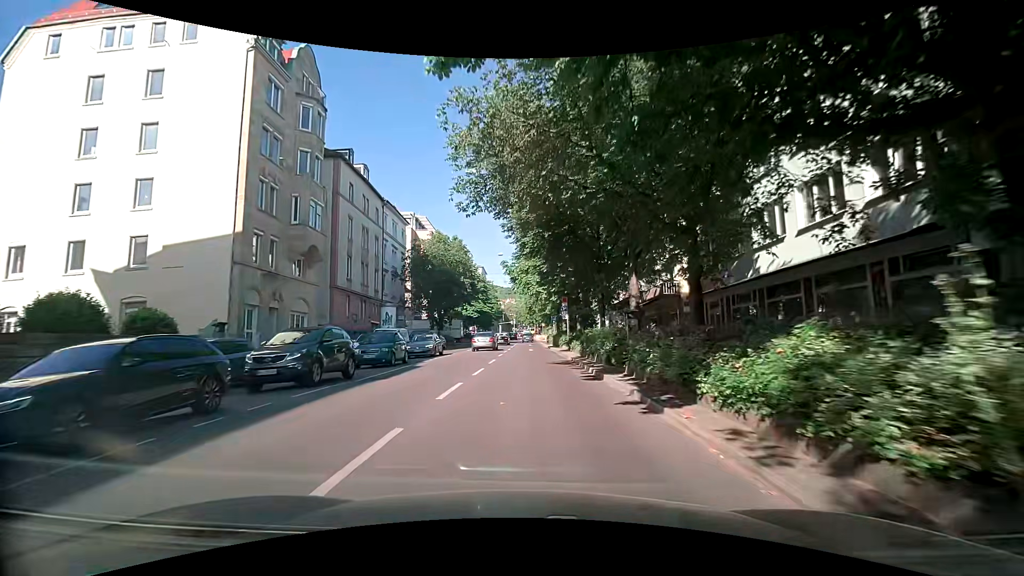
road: secondary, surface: asphalt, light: Day
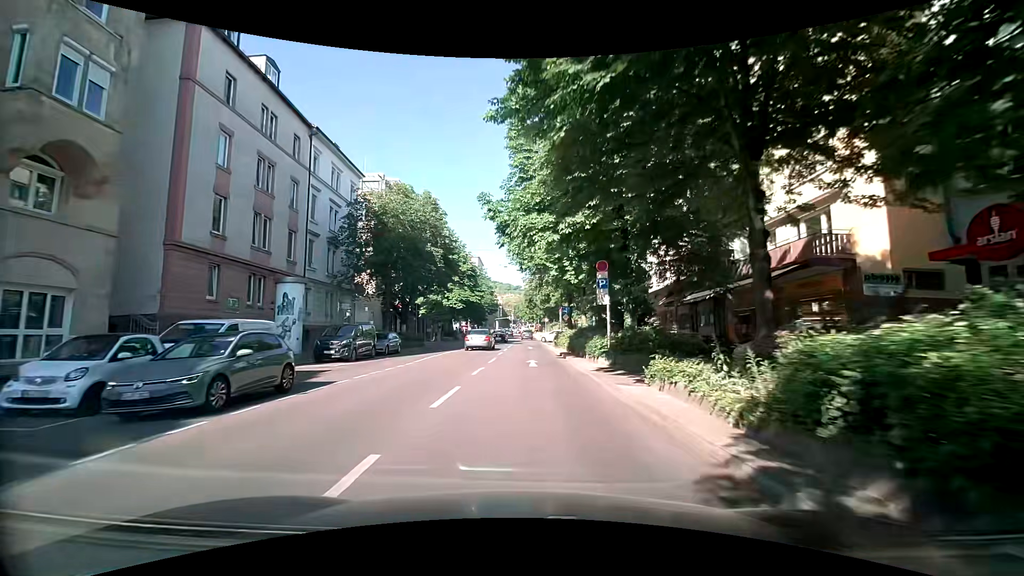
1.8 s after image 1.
(-0.1, +18.6) m; -1°
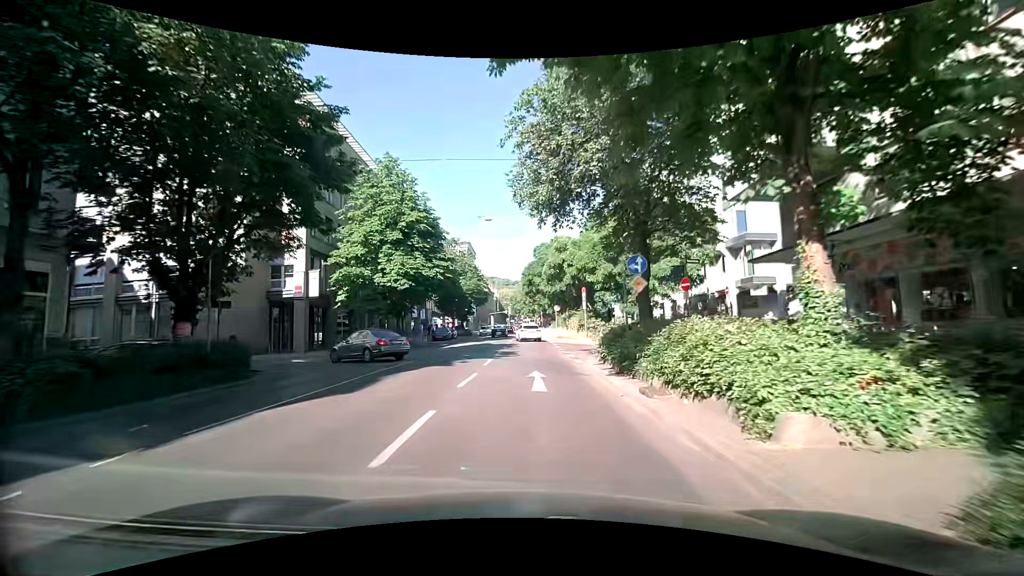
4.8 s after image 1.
(-0.1, +28.0) m; 0°
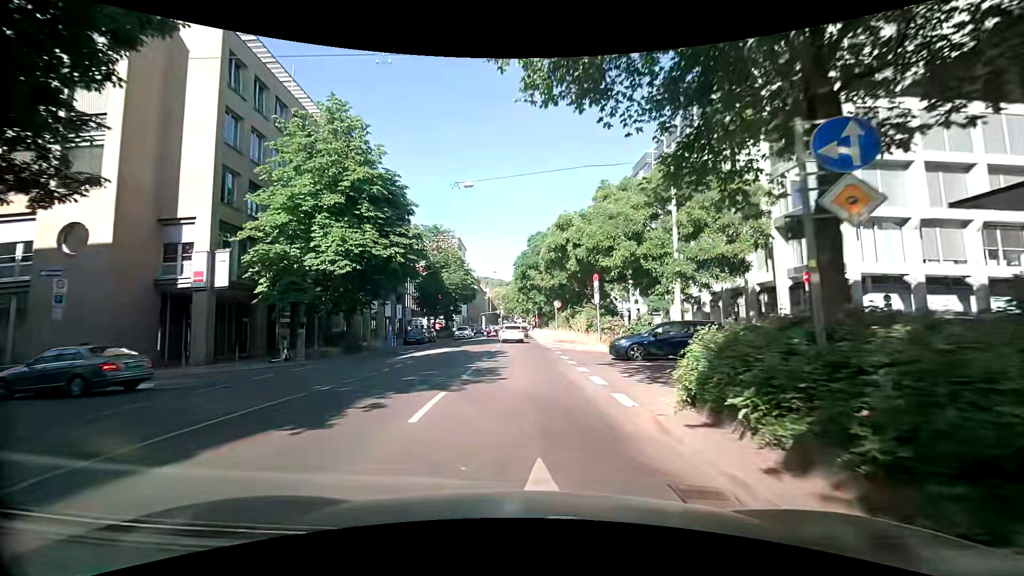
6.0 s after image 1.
(0.0, +10.1) m; +1°
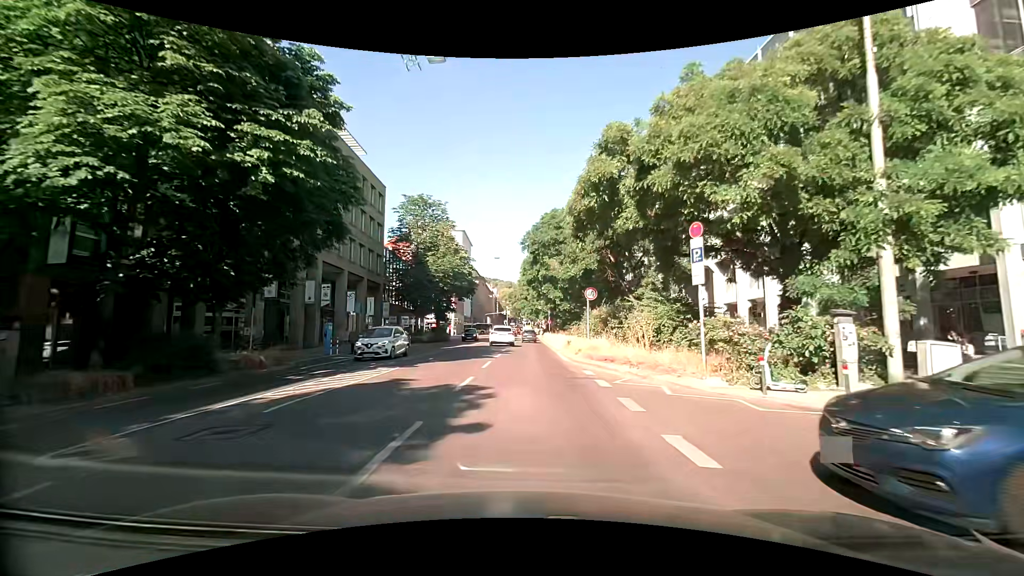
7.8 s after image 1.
(-0.2, +15.4) m; -2°
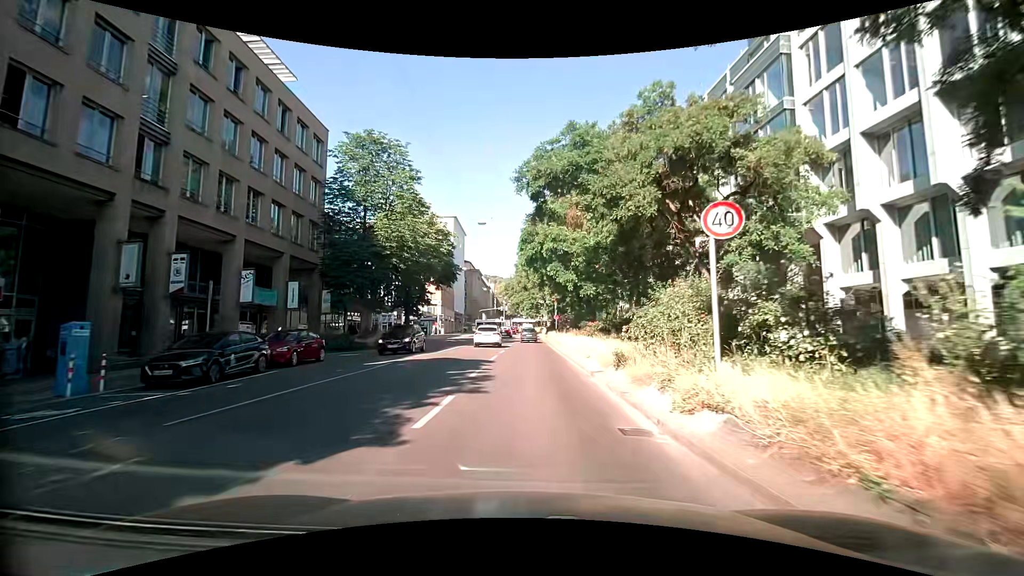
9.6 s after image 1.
(+0.2, +16.1) m; 0°
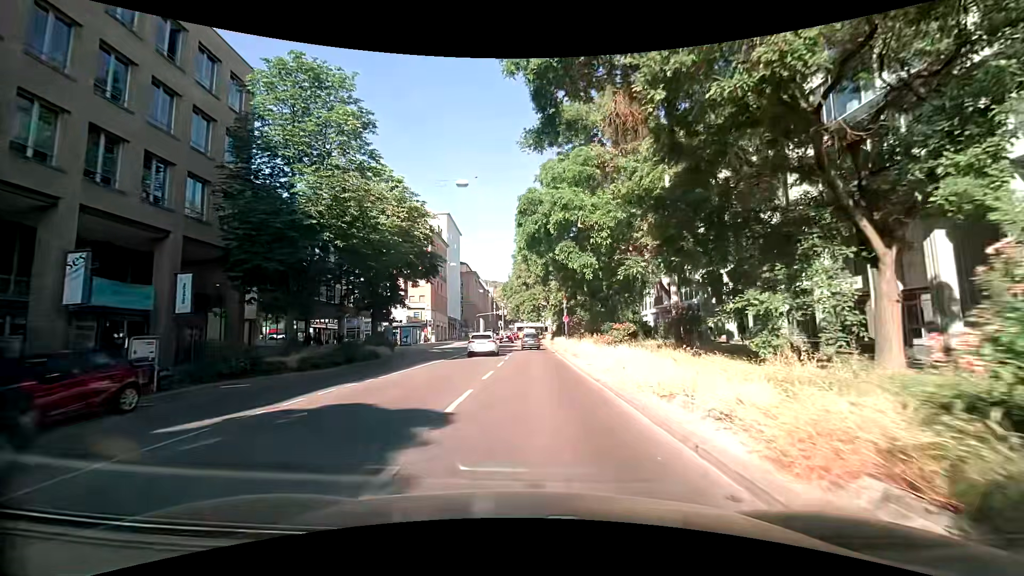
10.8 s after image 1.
(0.0, +10.6) m; +1°
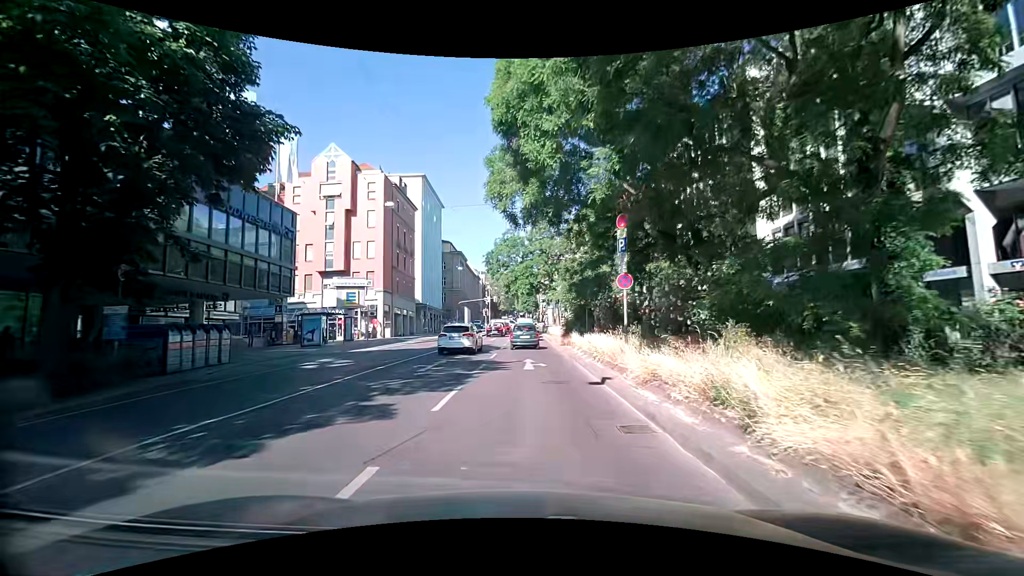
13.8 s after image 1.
(0.0, +24.7) m; 0°
